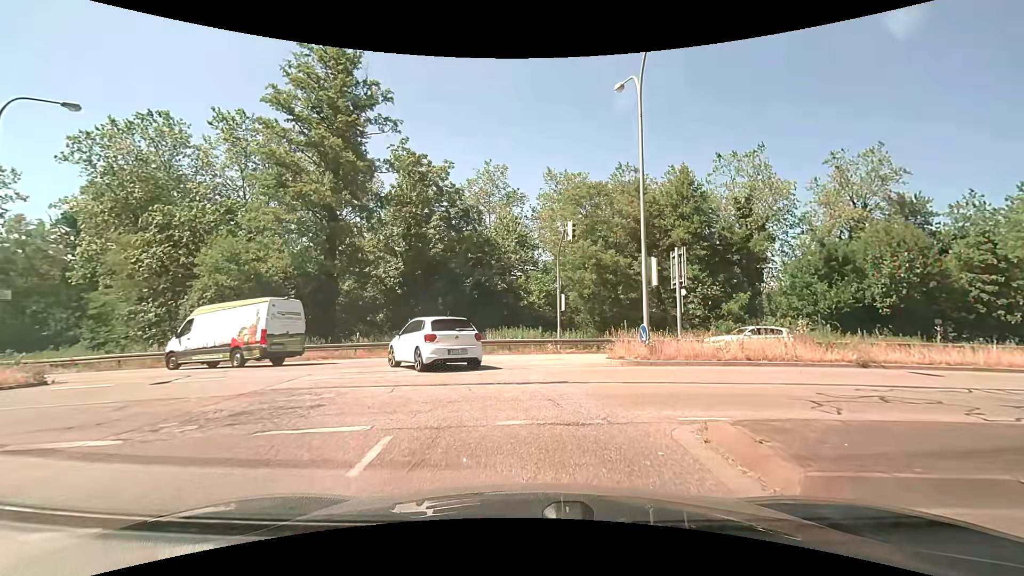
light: Day
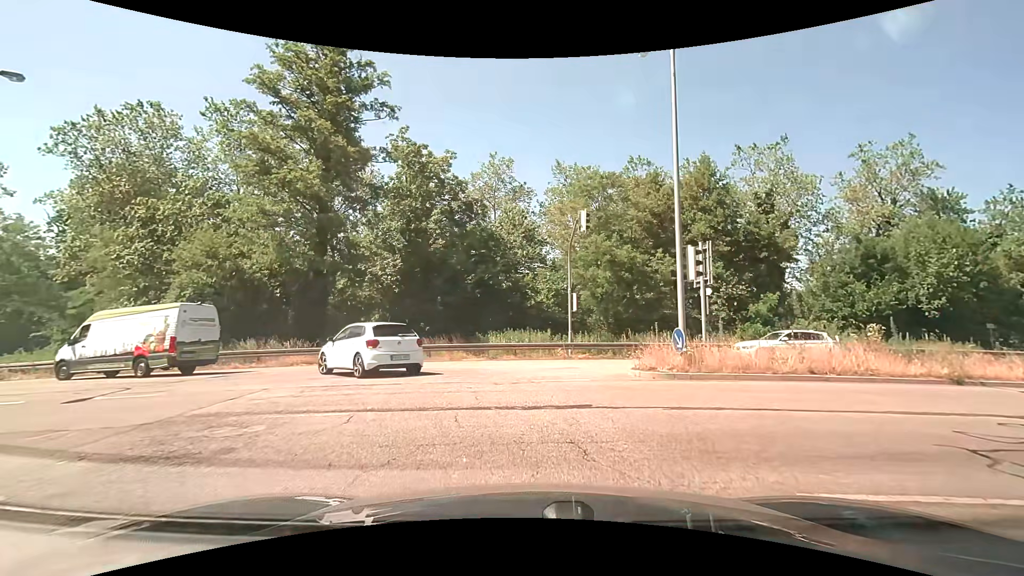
(0.0, +2.7) m; 0°
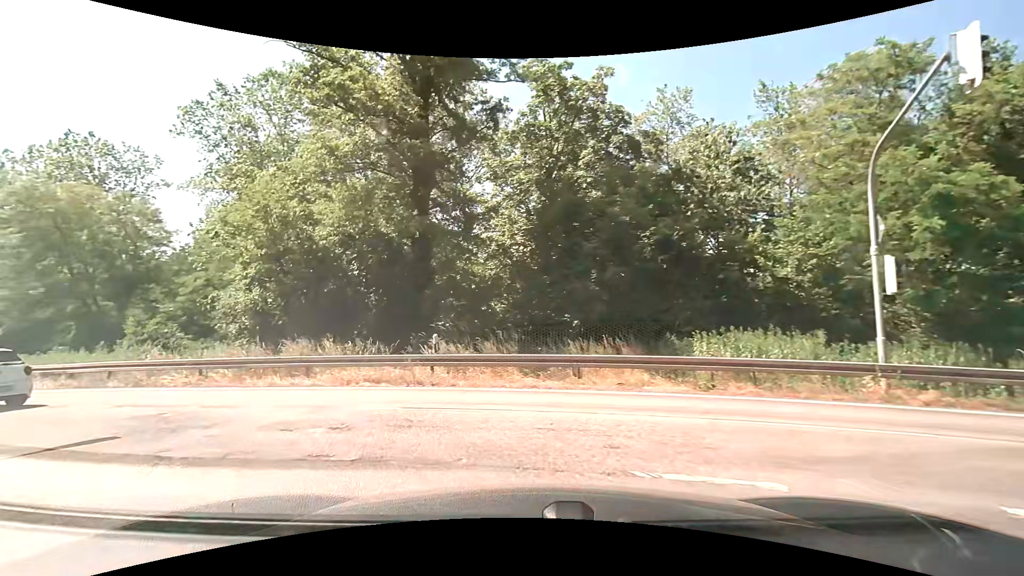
(-1.3, +11.4) m; -19°
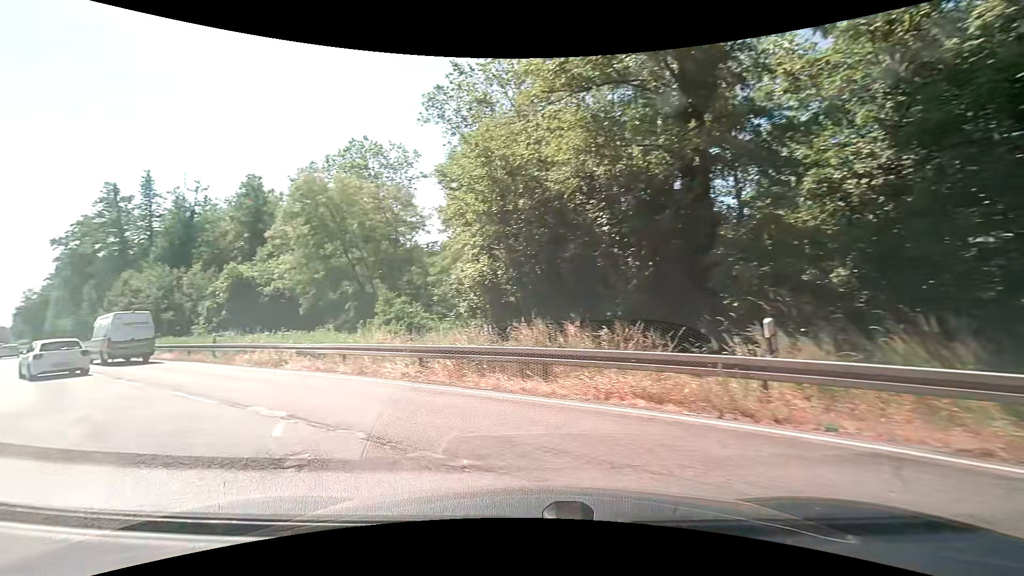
(-1.3, +6.2) m; -27°
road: unclassified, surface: asphalt
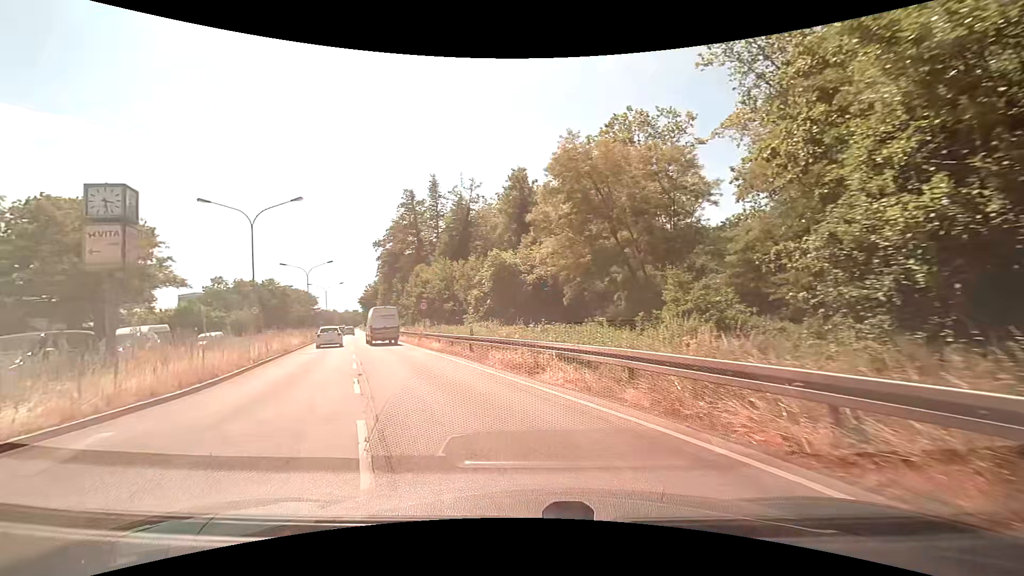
(-1.9, +6.8) m; -28°
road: primary
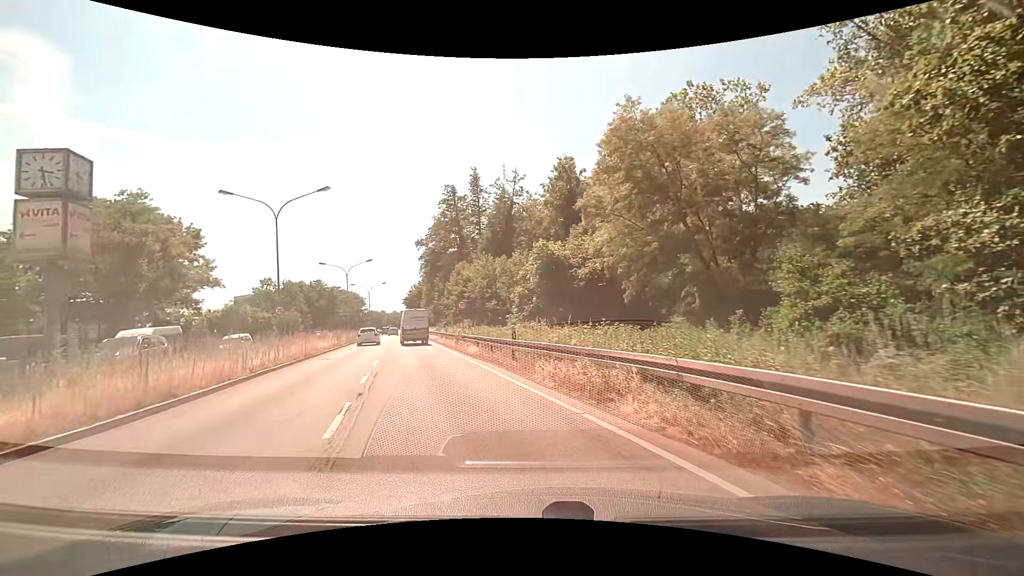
(-0.2, +4.0) m; -6°
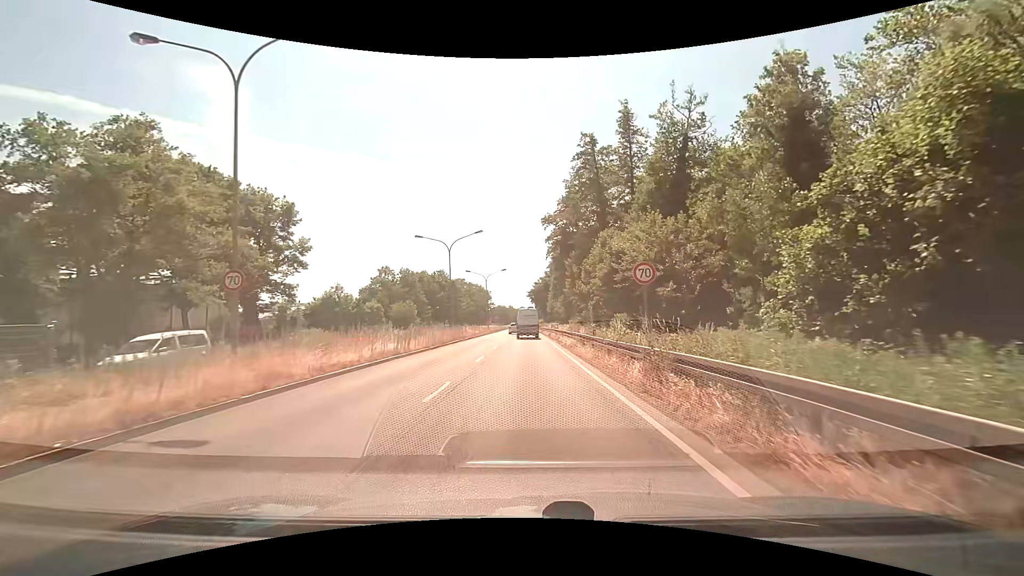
(-3.6, +19.0) m; -14°
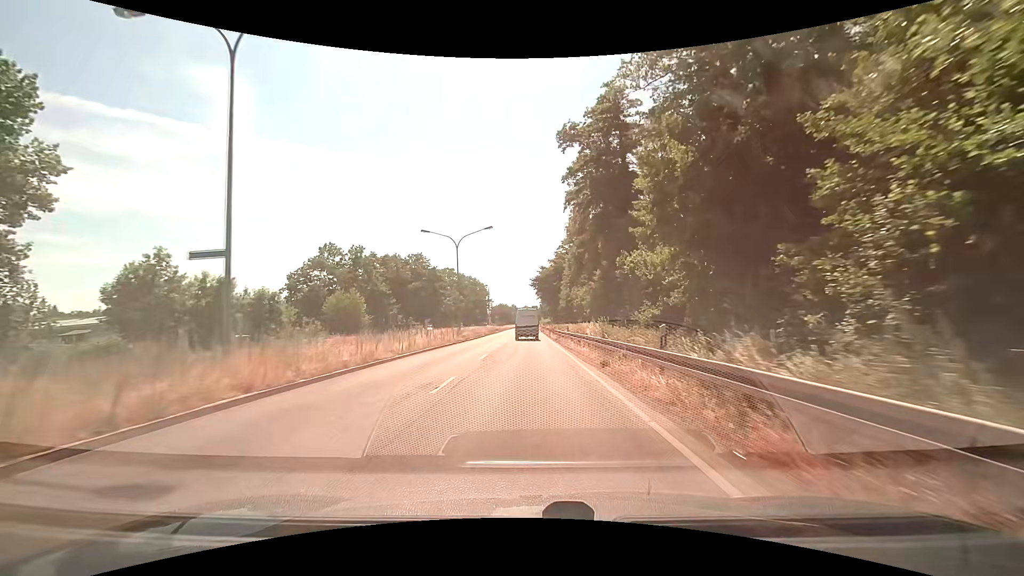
(-0.3, +35.5) m; -1°
(0, +10) (0, +20) (0, +30) (0, +40) (0, +50) (0, +60) (0, +70) (0, +80) (0, +90) (0, +100) m
